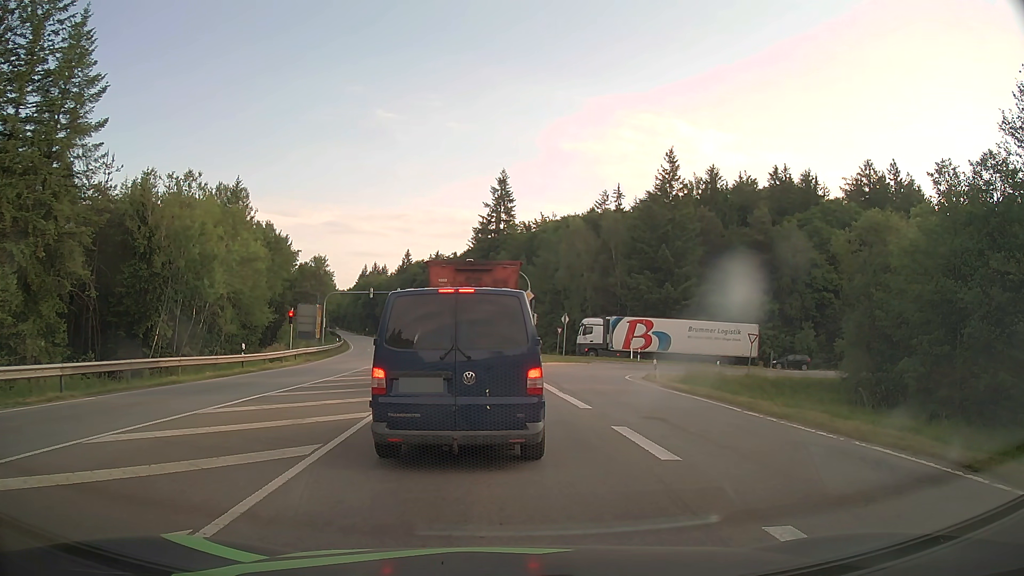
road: secondary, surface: asphalt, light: Day
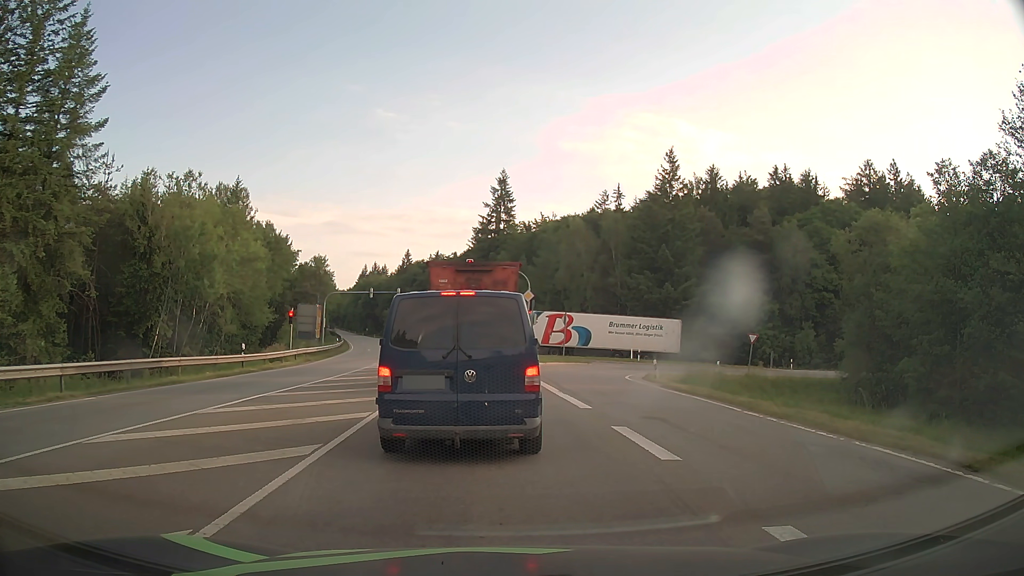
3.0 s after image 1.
(0.0, 0.0) m; 0°
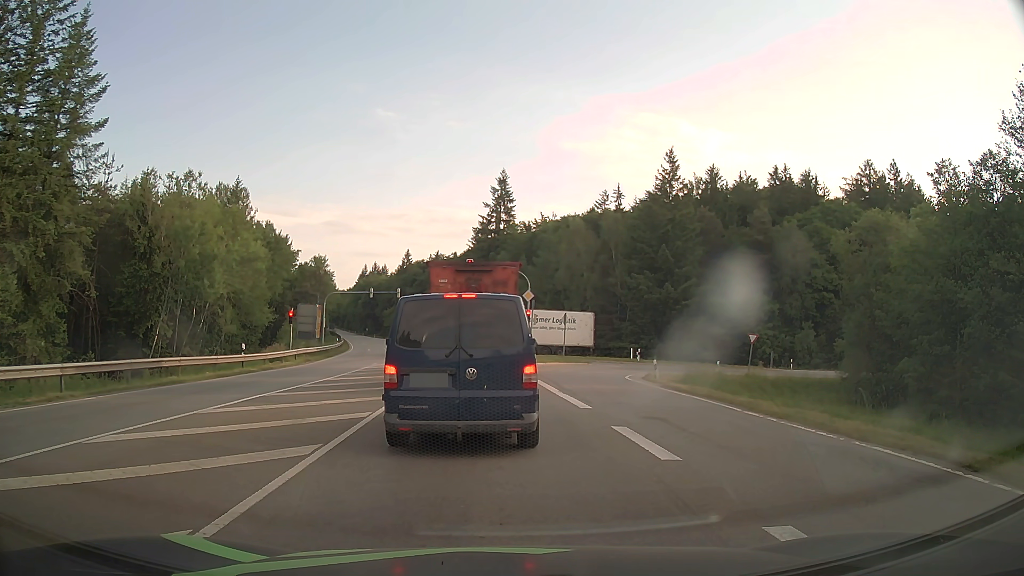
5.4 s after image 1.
(0.0, 0.0) m; 0°
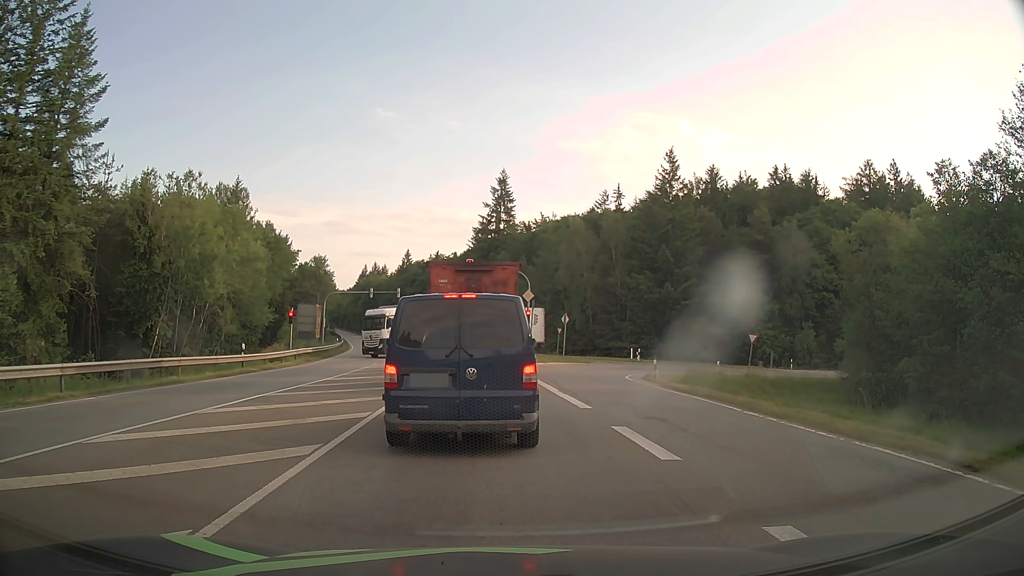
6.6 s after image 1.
(0.0, 0.0) m; 0°
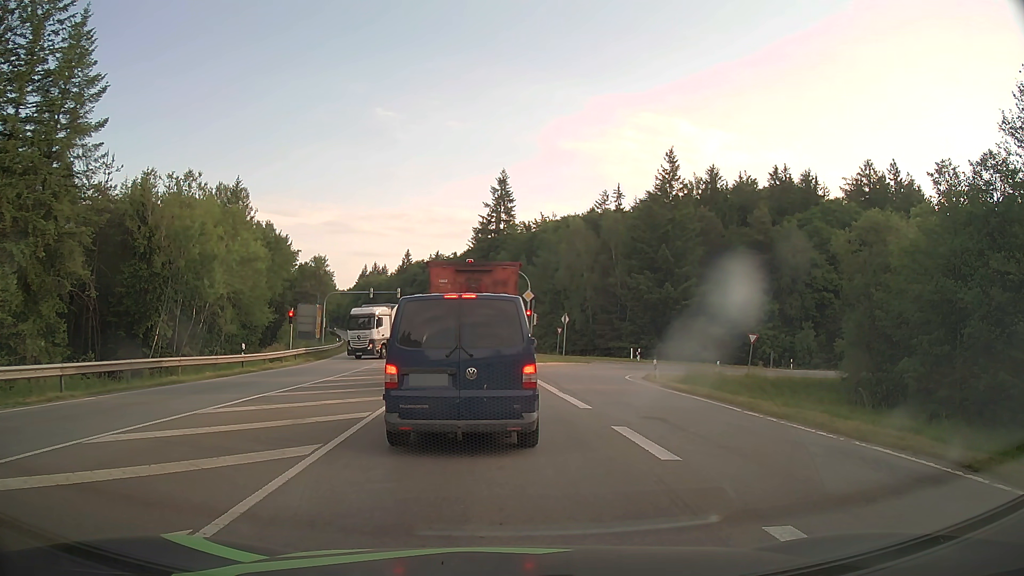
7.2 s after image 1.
(0.0, 0.0) m; 0°
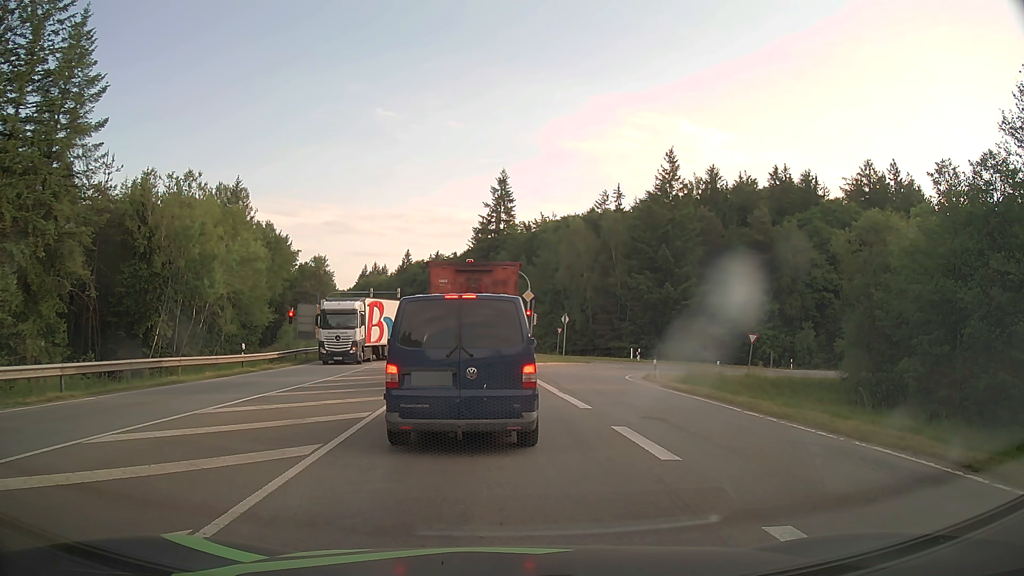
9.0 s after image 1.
(0.0, 0.0) m; 0°
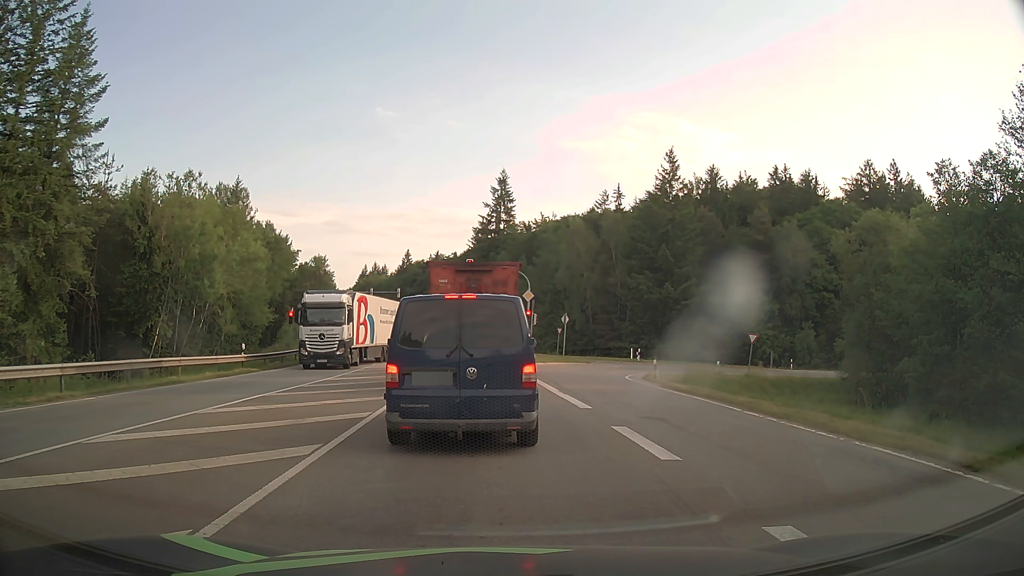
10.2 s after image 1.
(0.0, 0.0) m; 0°
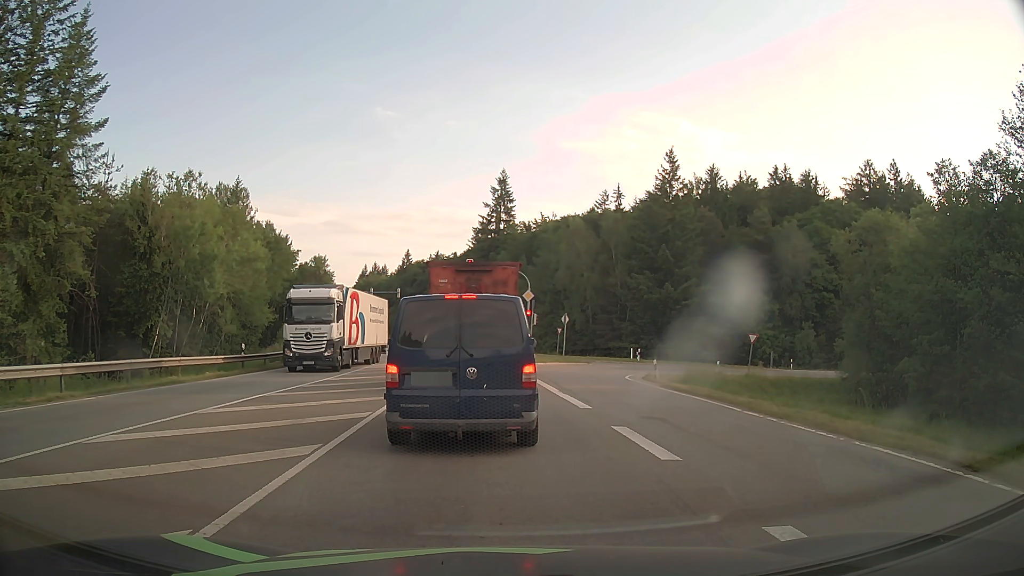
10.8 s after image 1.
(0.0, 0.0) m; 0°
